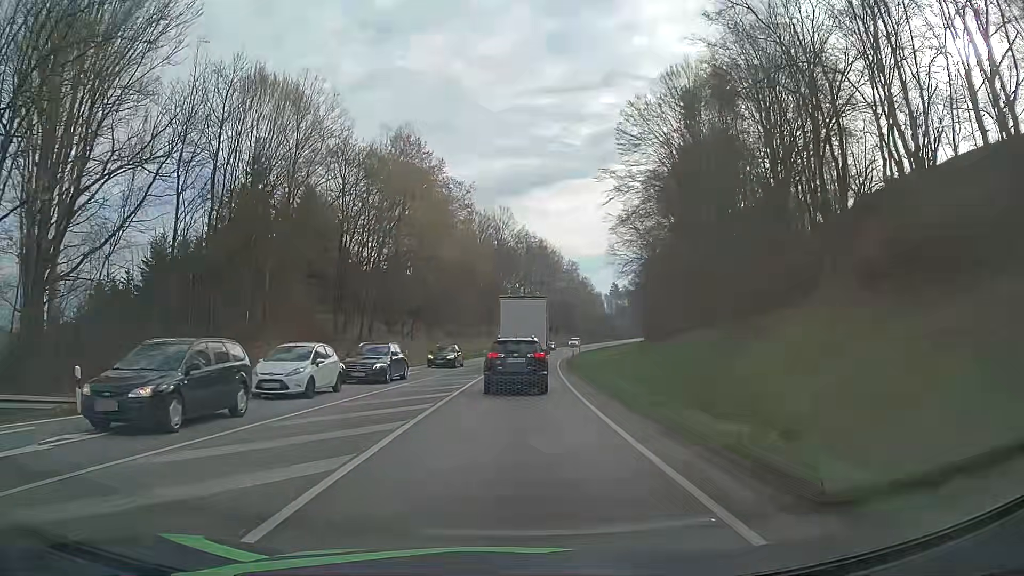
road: primary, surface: asphalt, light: Day
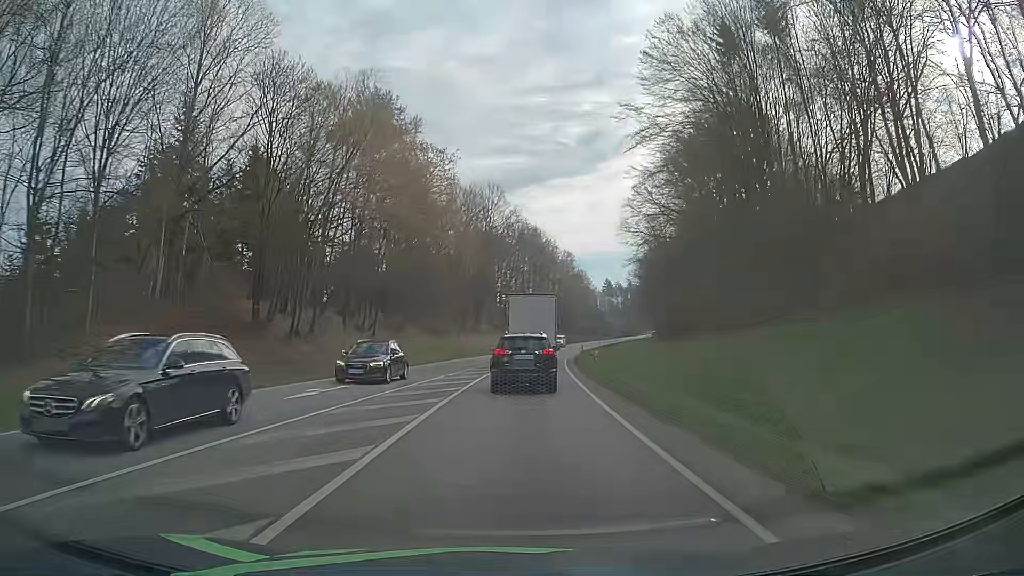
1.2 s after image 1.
(0.0, +15.1) m; +1°
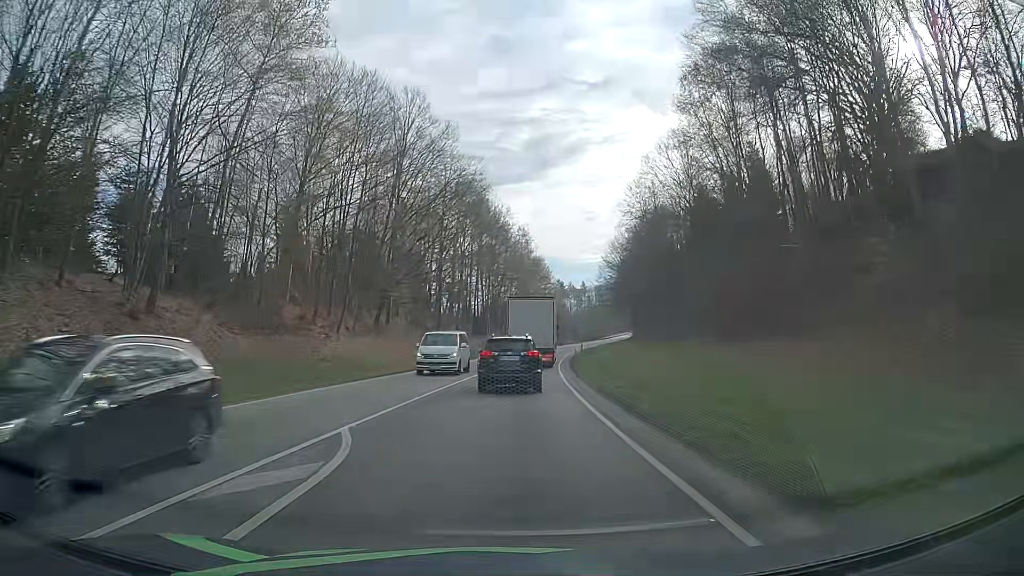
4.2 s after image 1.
(+1.5, +40.6) m; +4°
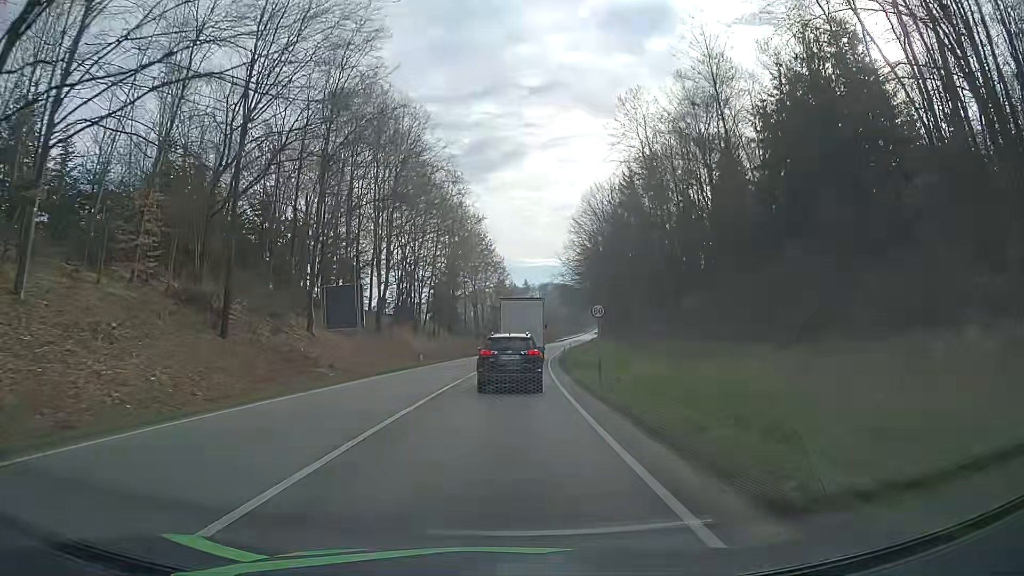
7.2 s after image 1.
(+2.1, +46.0) m; +5°
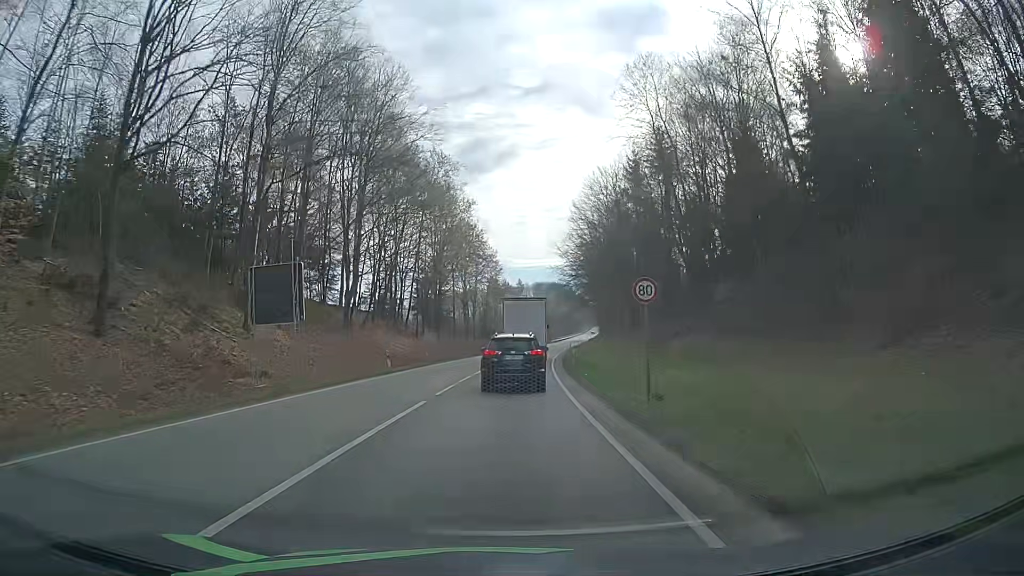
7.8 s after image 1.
(0.0, +9.7) m; +1°
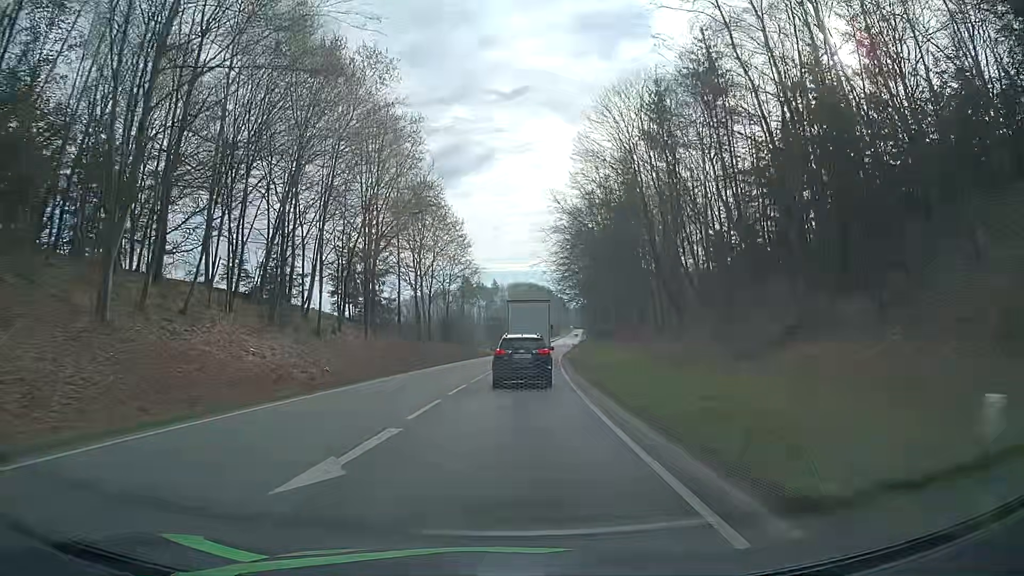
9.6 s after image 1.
(+0.4, +29.7) m; +2°
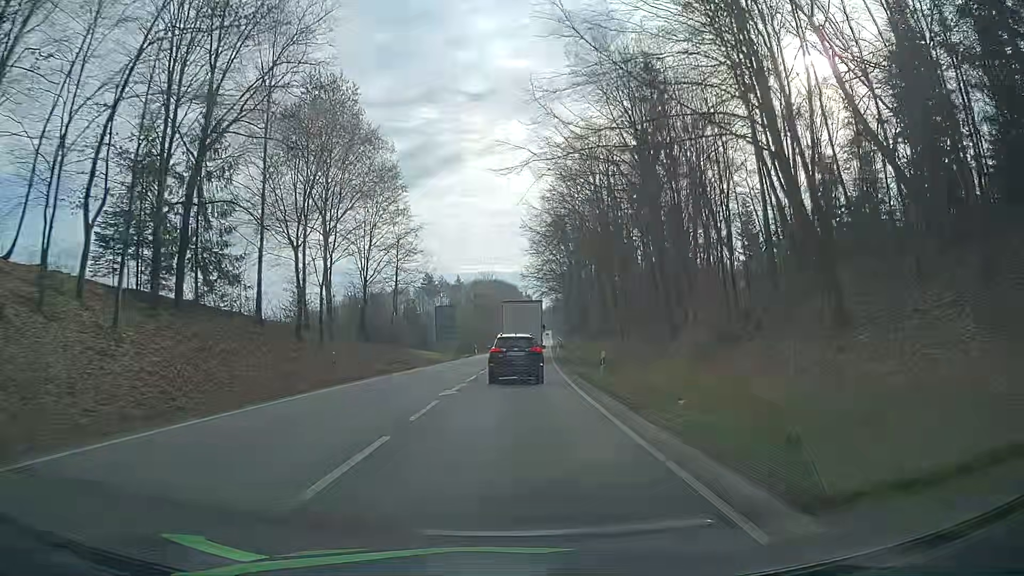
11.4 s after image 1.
(+0.9, +30.6) m; +3°
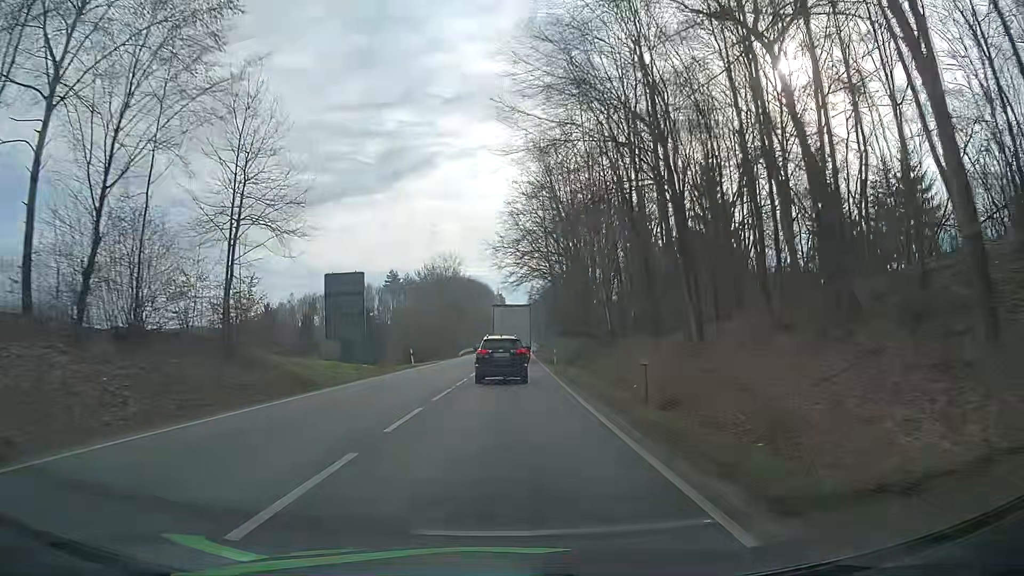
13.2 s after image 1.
(+0.7, +31.3) m; +3°
(0, +10) (0, +20) (0, +30) (0, +40) (0, +50) (+1, +60) (+1, +70) (+1, +80) (+1, +90) (+1, +100) m
